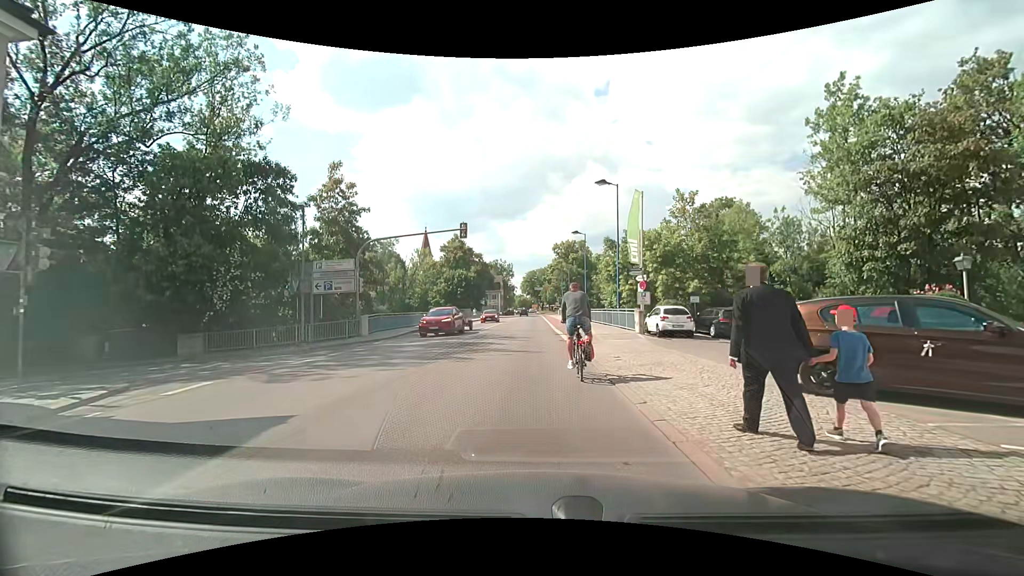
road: residential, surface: asphalt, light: Day
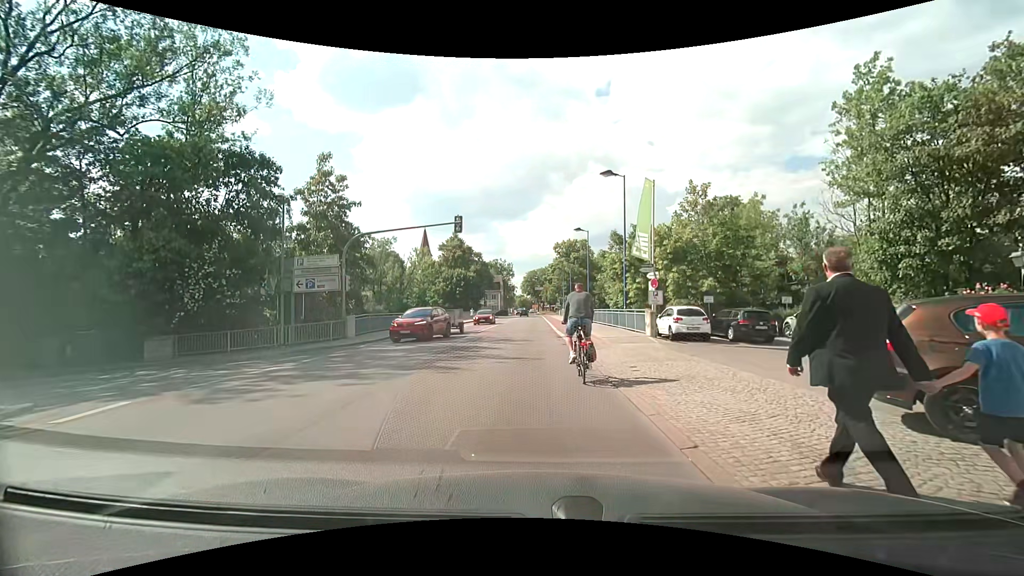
(-0.1, +2.3) m; 0°
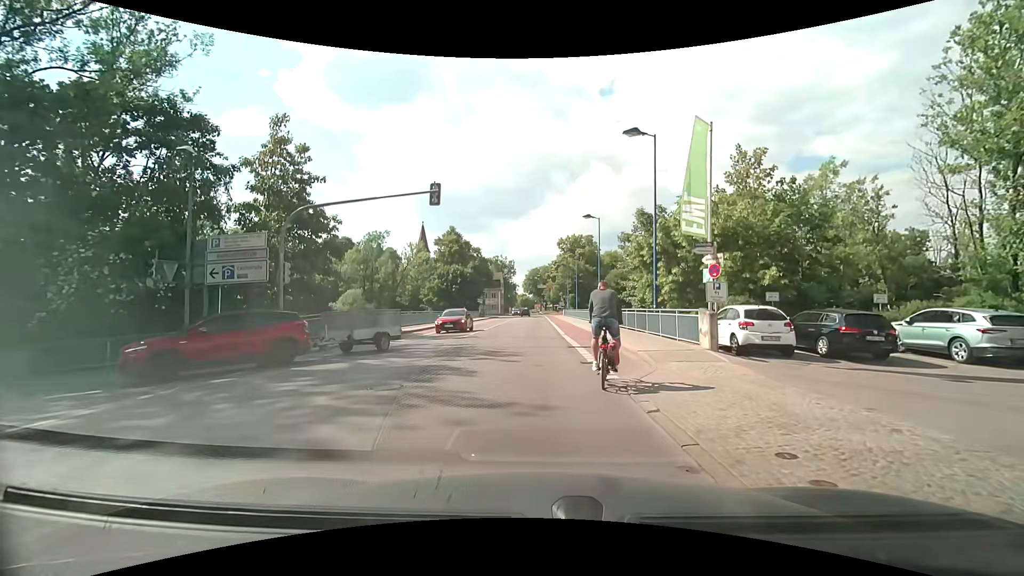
(-0.2, +7.0) m; -1°
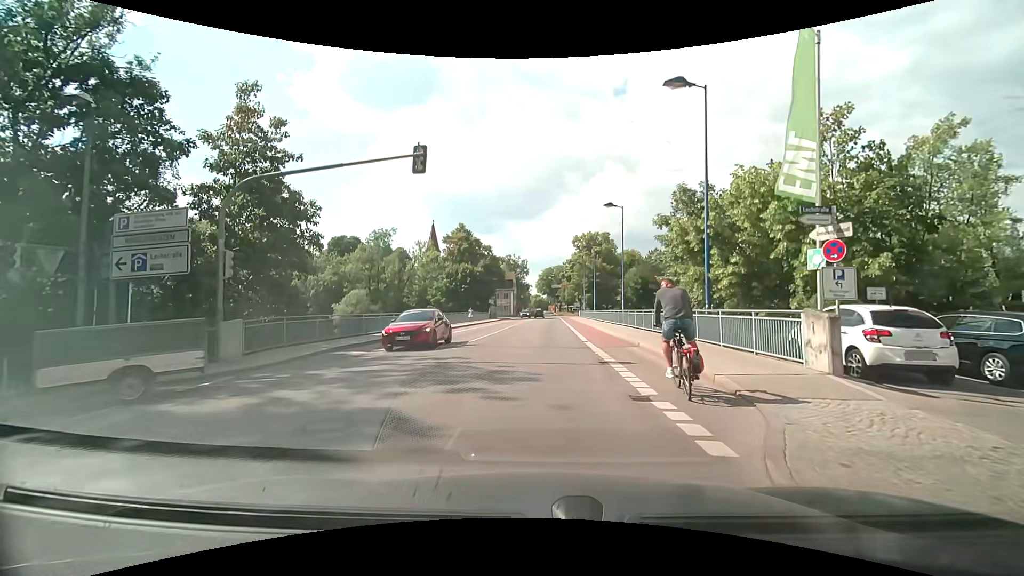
(-0.1, +5.1) m; -3°
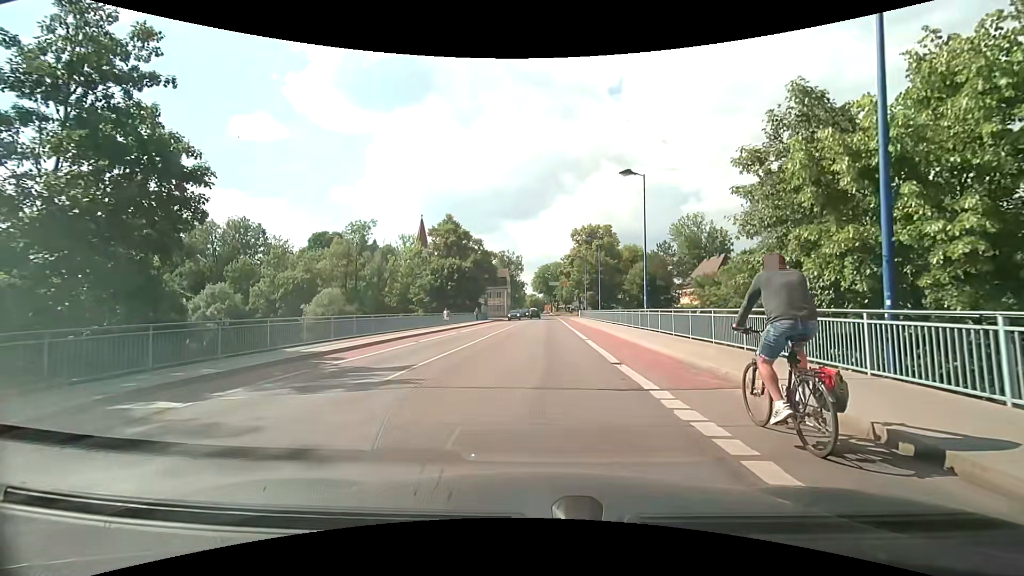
(0.0, +9.2) m; 0°
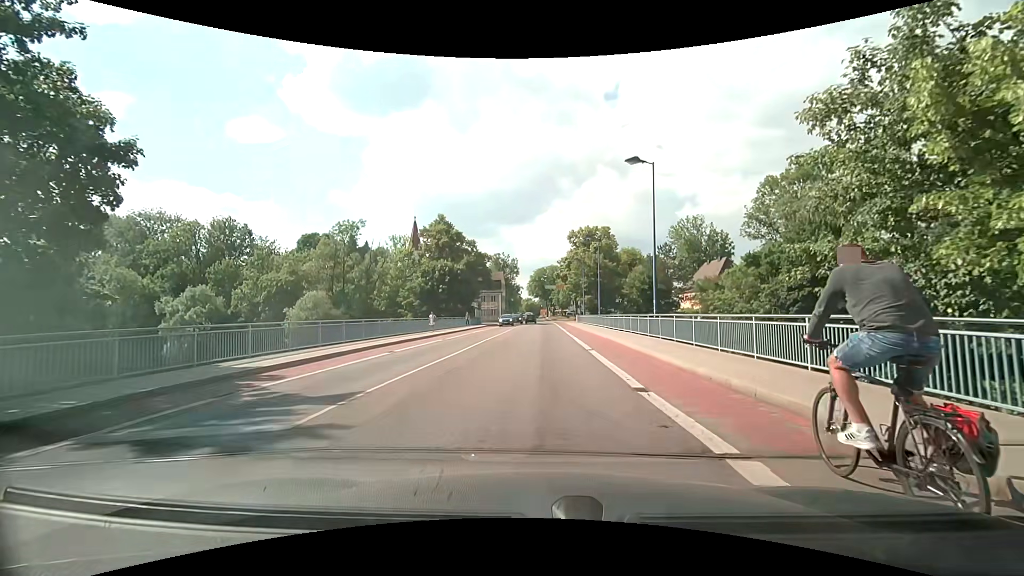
(+0.1, +3.5) m; +2°
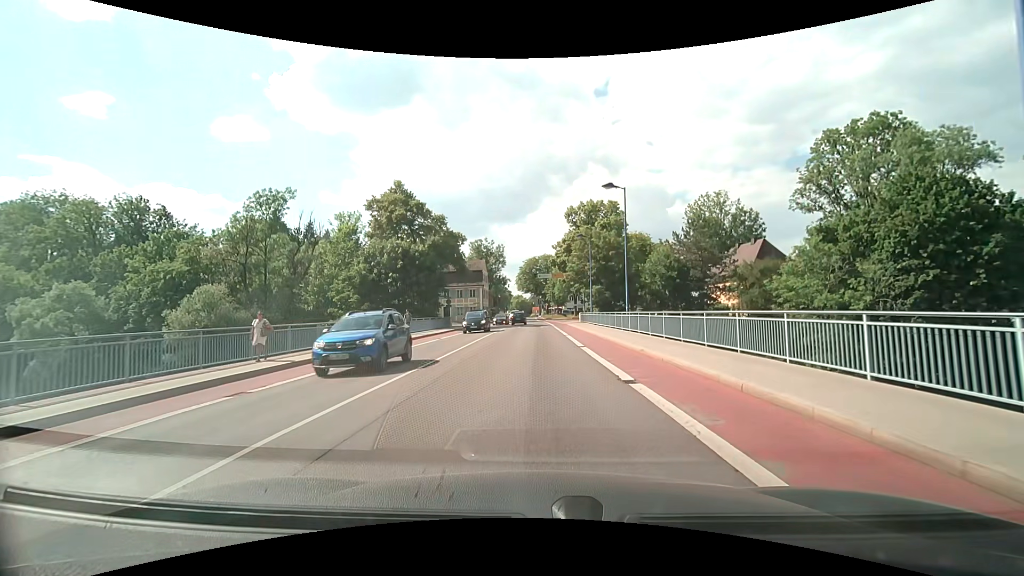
(+0.2, +20.5) m; +1°
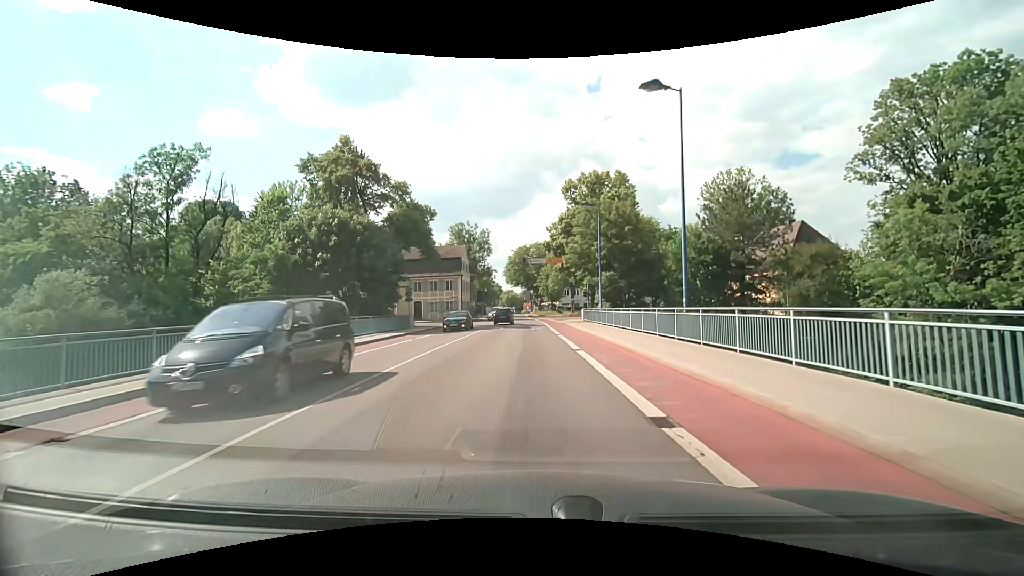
(+0.1, +14.2) m; +1°
(0, +10) (0, +20) (0, +30) (0, +40) (-1, +50) (-1, +60) (-2, +70) (-3, +80) (-3, +90) (-4, +100) m
